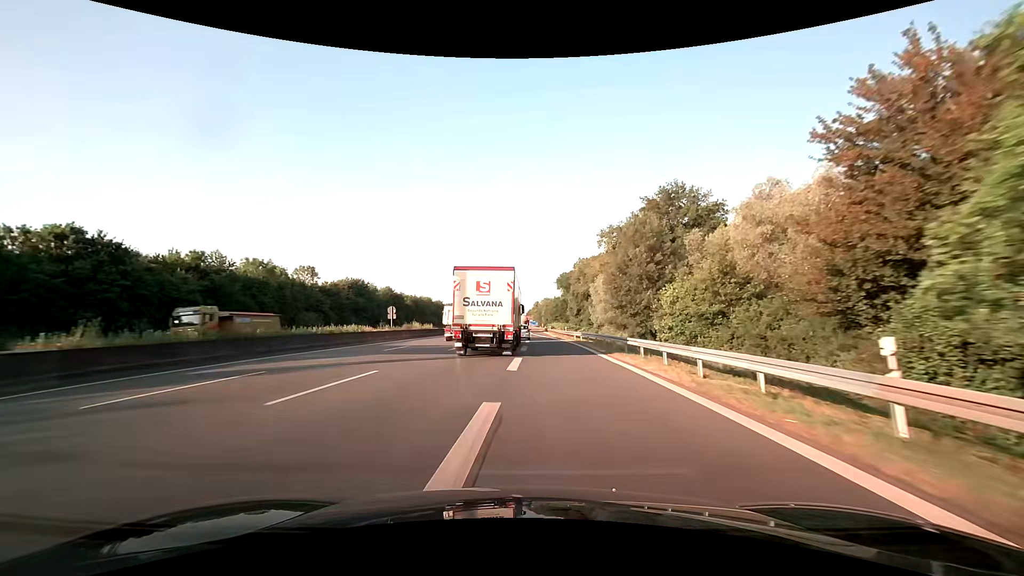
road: motorway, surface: asphalt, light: Day
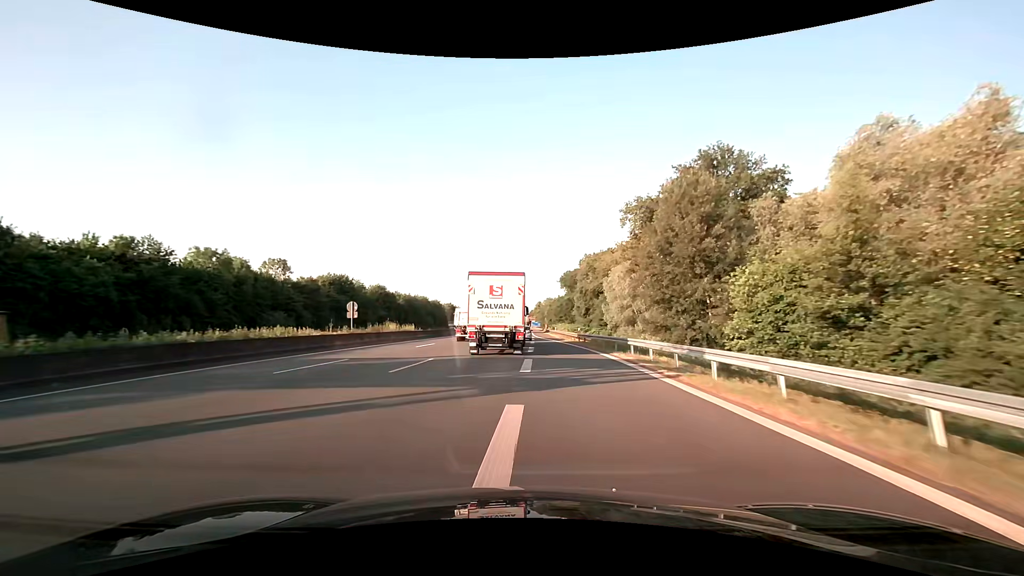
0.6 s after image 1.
(0.0, +12.1) m; 0°
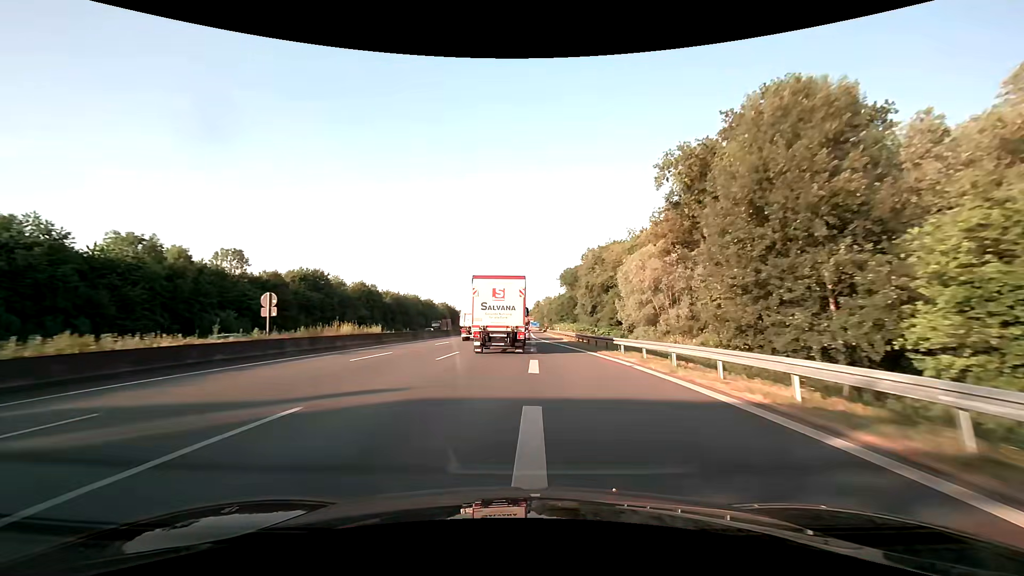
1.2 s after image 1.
(0.0, +12.2) m; 0°
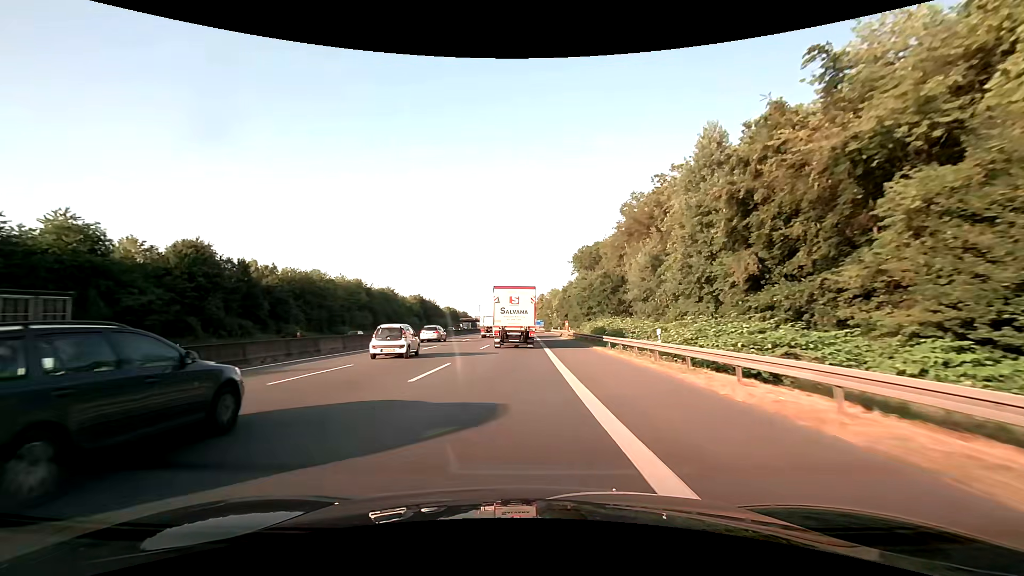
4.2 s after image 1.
(0.0, +62.4) m; 0°
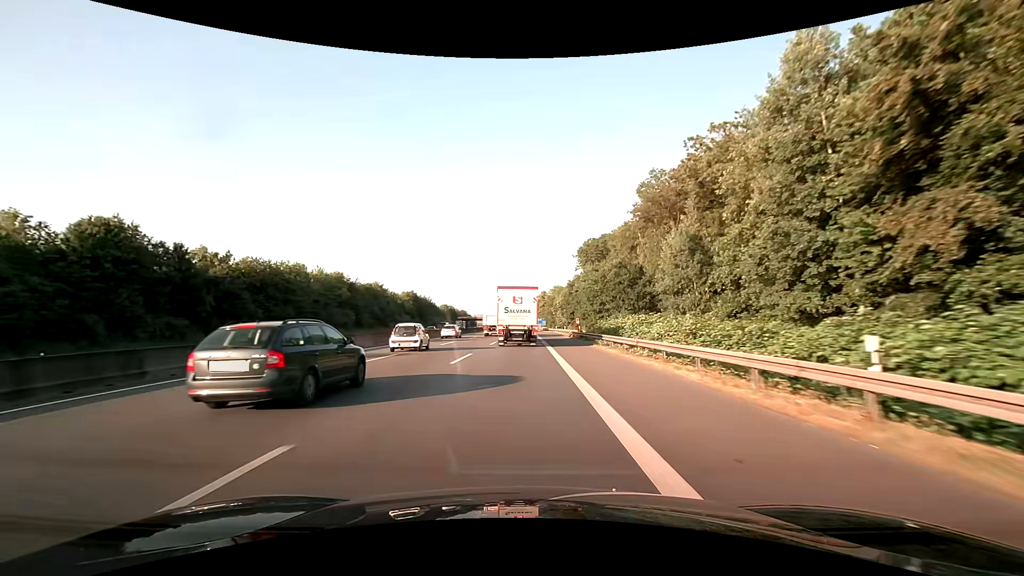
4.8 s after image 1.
(0.0, +12.8) m; 0°
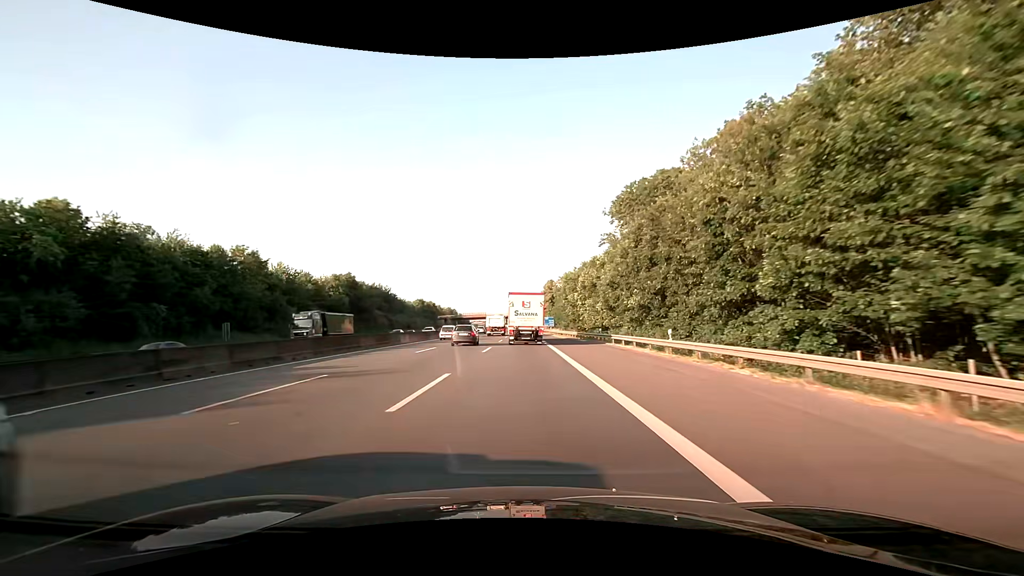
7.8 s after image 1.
(0.0, +63.3) m; 0°
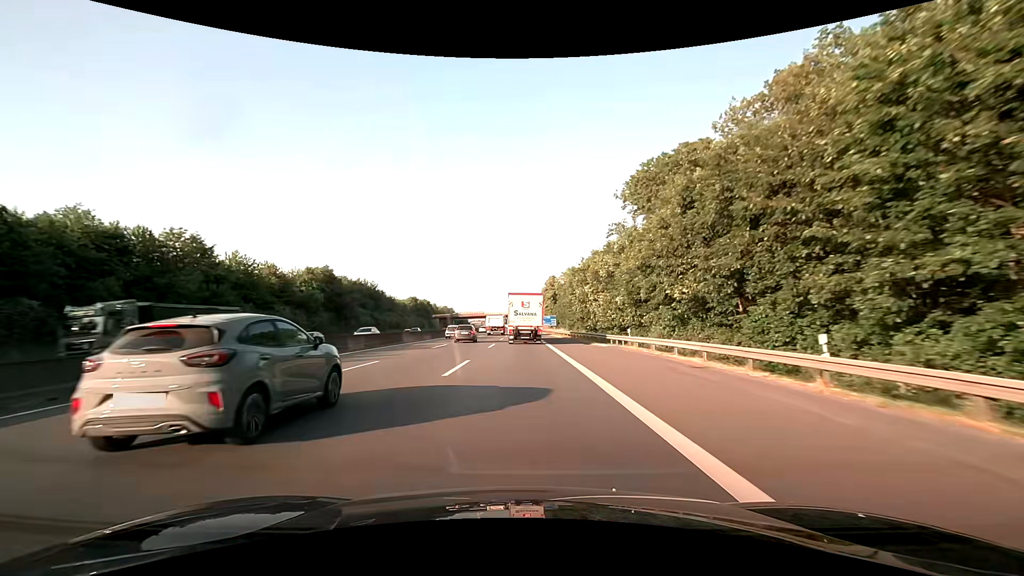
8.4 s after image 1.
(0.0, +12.8) m; 0°
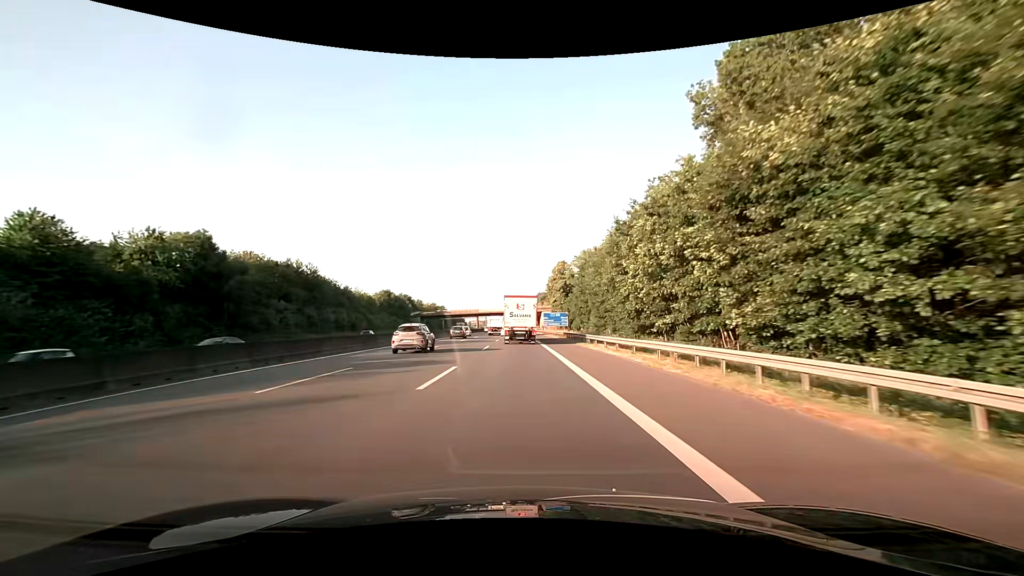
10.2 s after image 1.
(0.0, +38.6) m; 0°
(0, +10) (0, +20) (0, +30) (0, +40) (0, +50) (-1, +60) (-1, +70) (-1, +80) (-1, +90) (-2, +100) m
